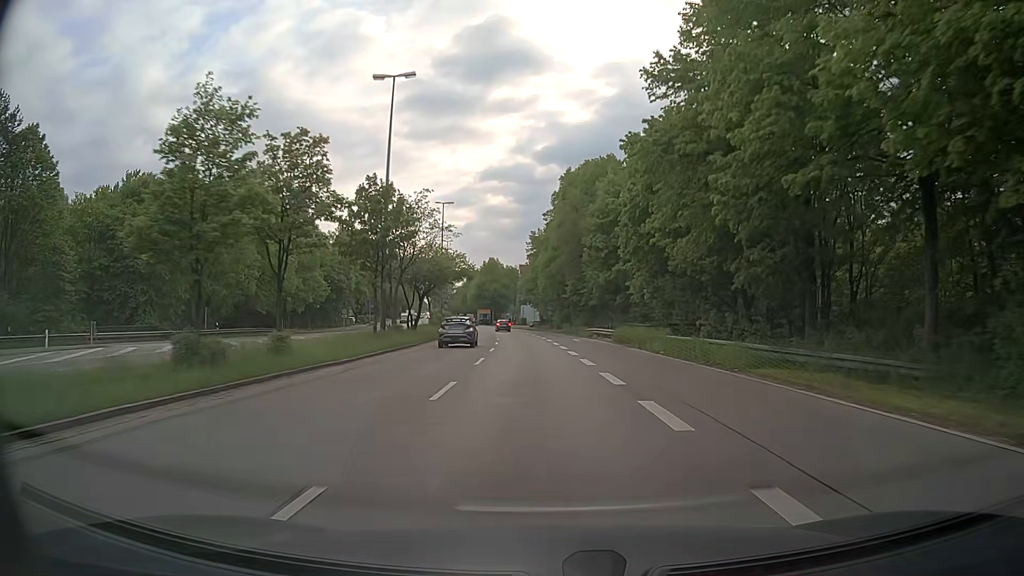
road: trunk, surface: asphalt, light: Day
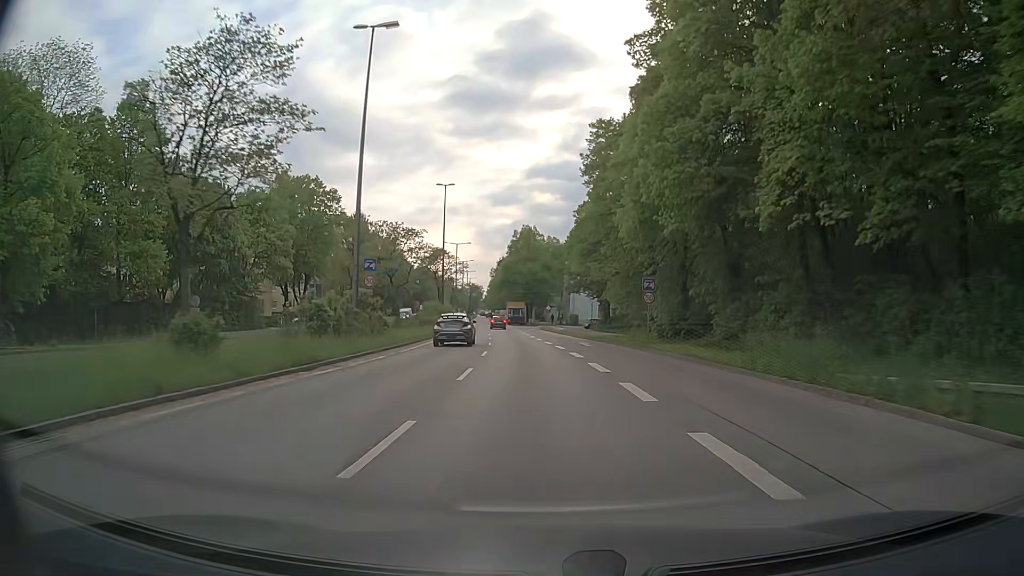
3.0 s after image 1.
(-2.2, +51.2) m; -5°
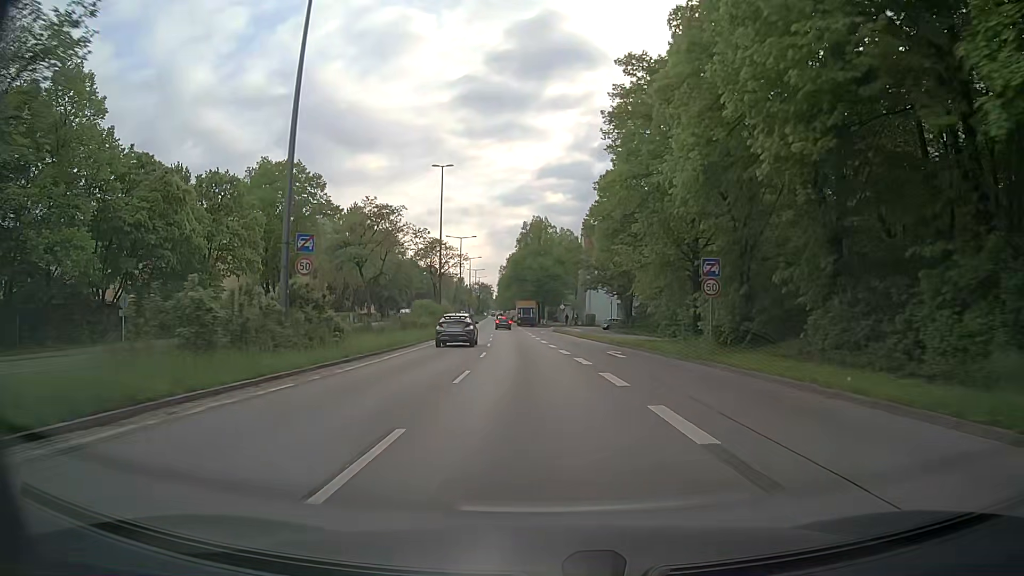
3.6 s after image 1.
(0.0, +9.8) m; 0°
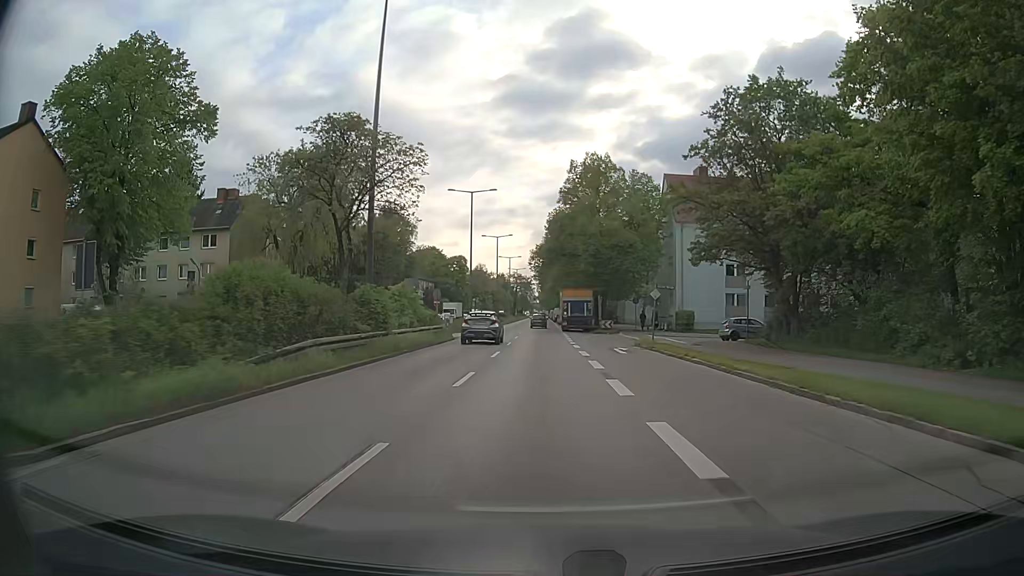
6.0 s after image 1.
(-1.7, +37.4) m; -4°
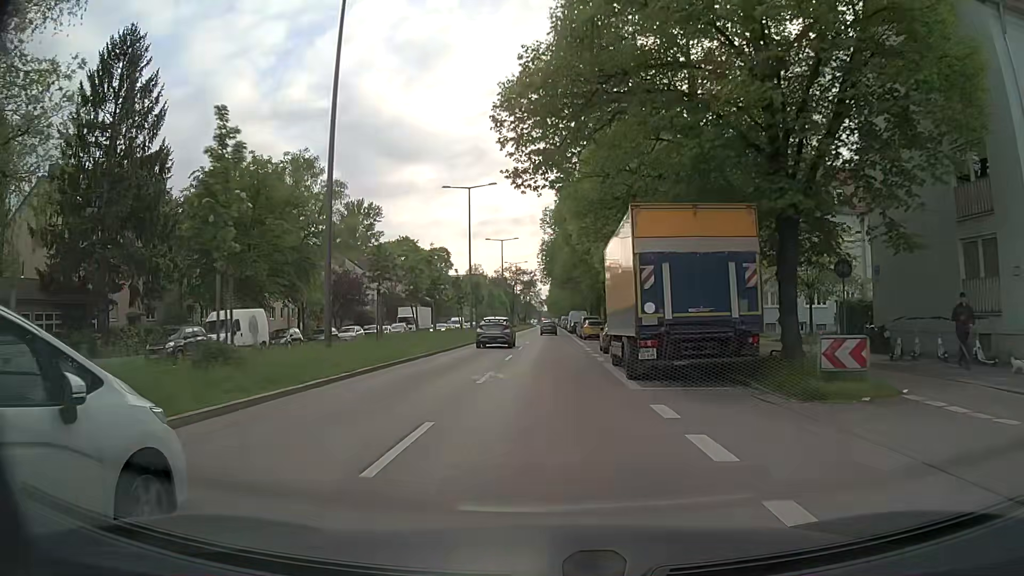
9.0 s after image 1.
(-0.4, +43.2) m; -1°
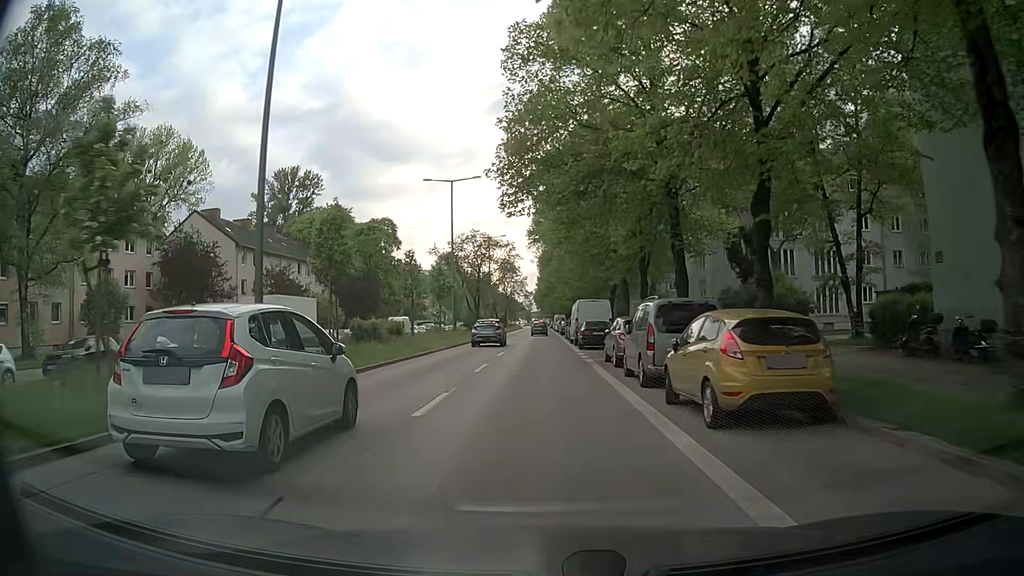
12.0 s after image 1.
(+0.1, +40.4) m; 0°
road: secondary
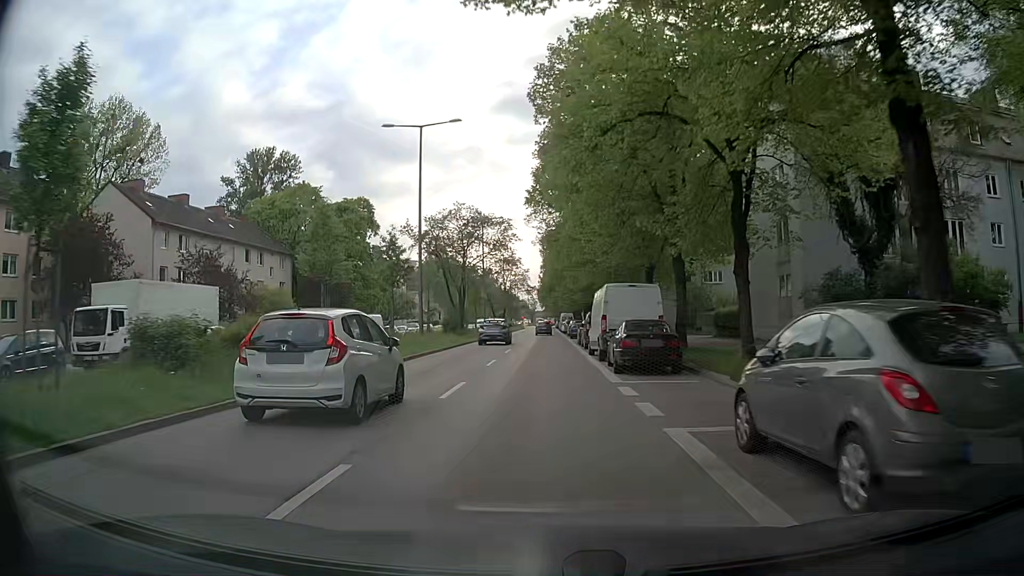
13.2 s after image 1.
(0.0, +15.5) m; 0°
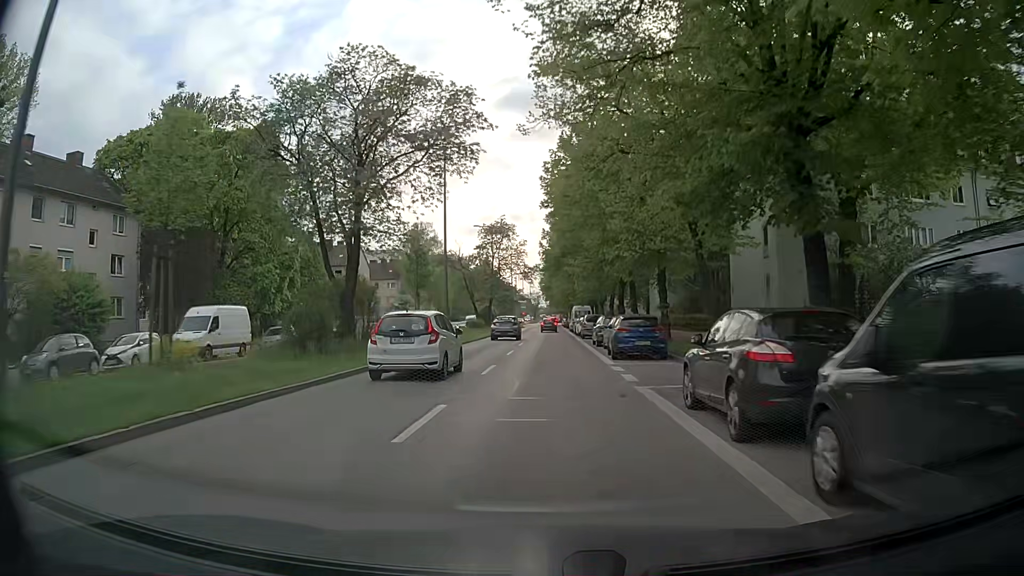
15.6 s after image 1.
(-0.3, +31.2) m; -1°
(0, +10) (0, +20) (0, +30) (0, +40) (0, +50) (0, +60) (+1, +70) (+1, +80) (+1, +90) (+1, +100) m
